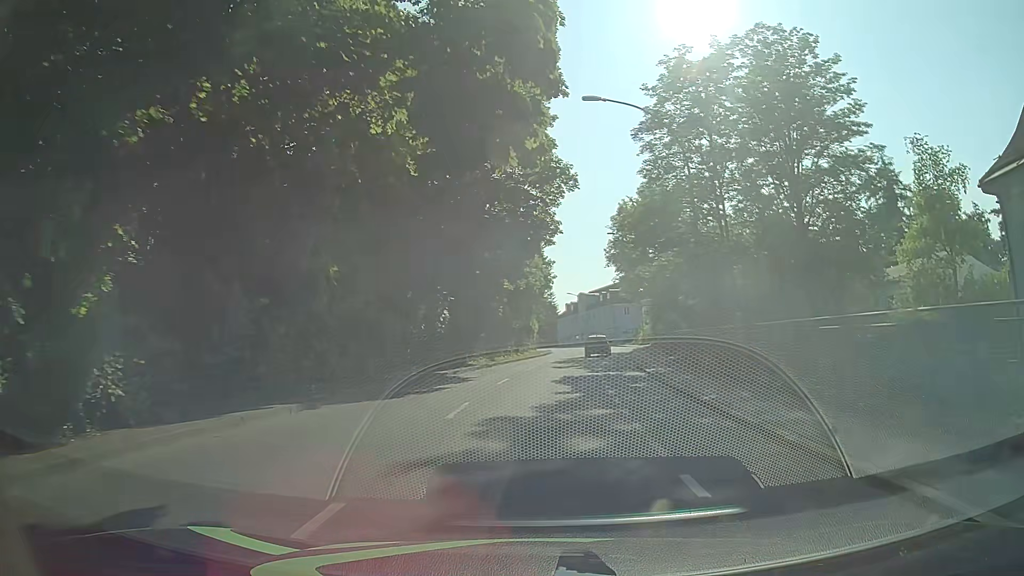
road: tertiary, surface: asphalt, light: Day
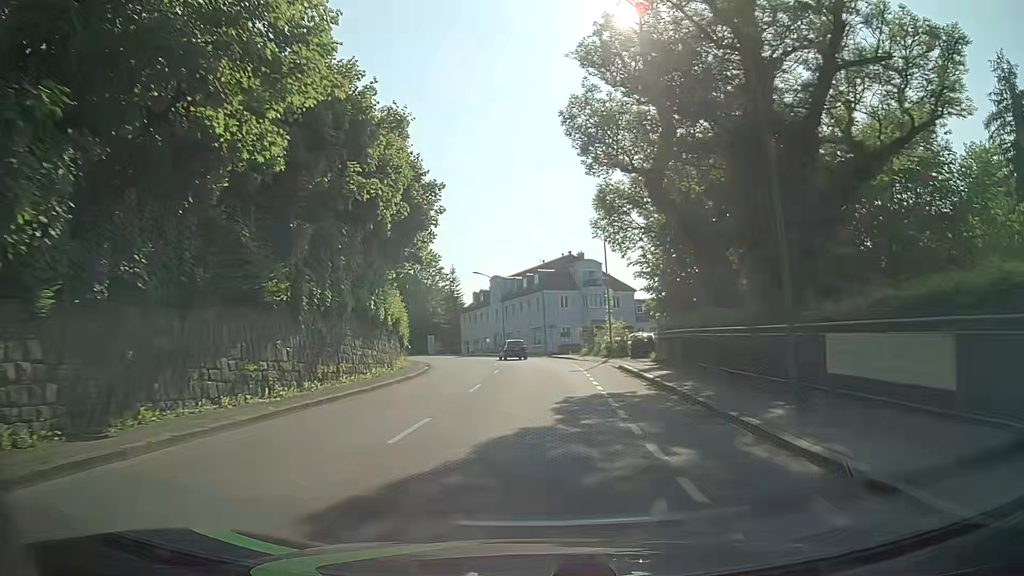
(+2.5, +38.3) m; +8°
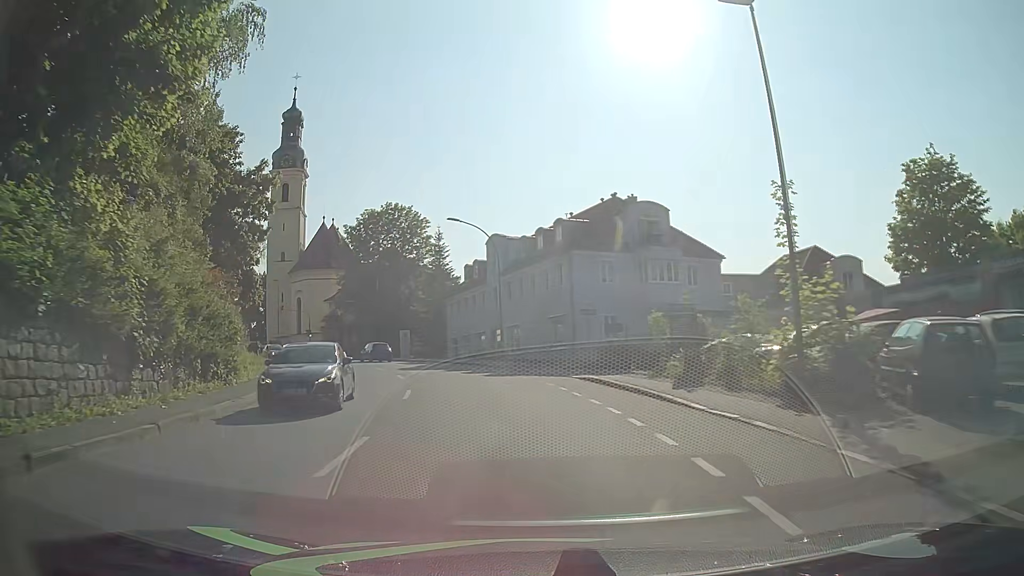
(+0.4, +31.0) m; -2°
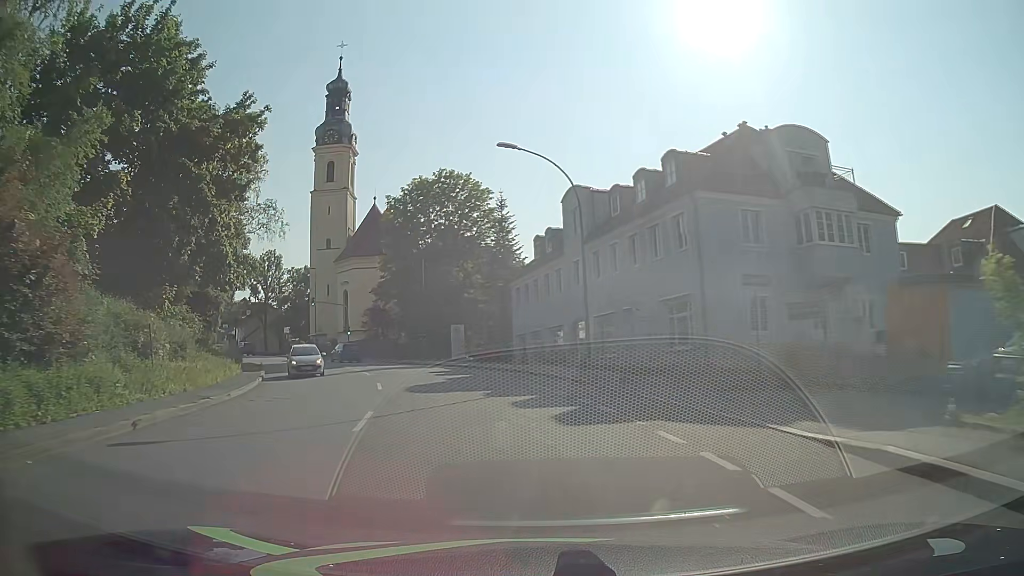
(-0.8, +15.5) m; -6°
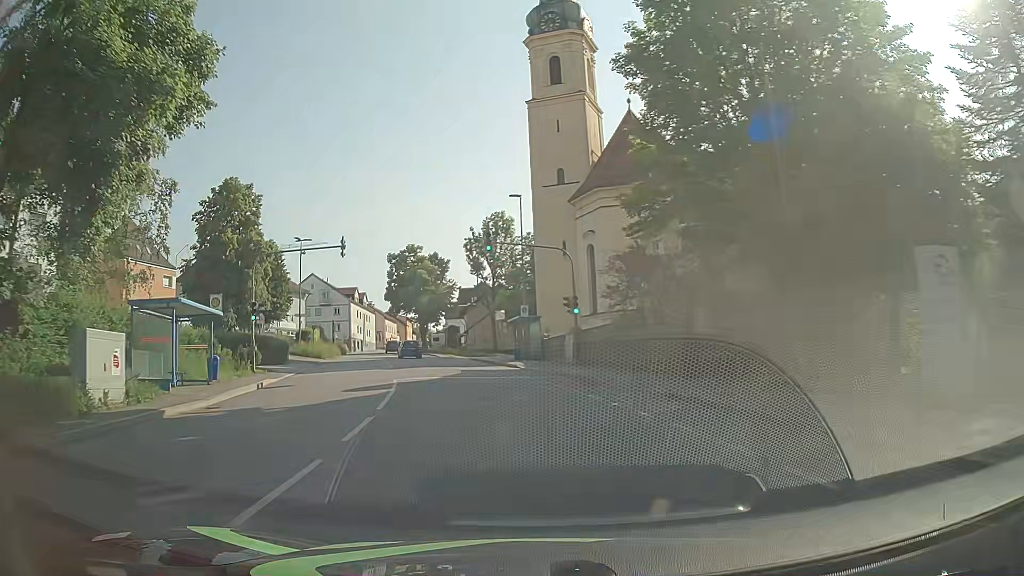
(-7.9, +37.6) m; -24°
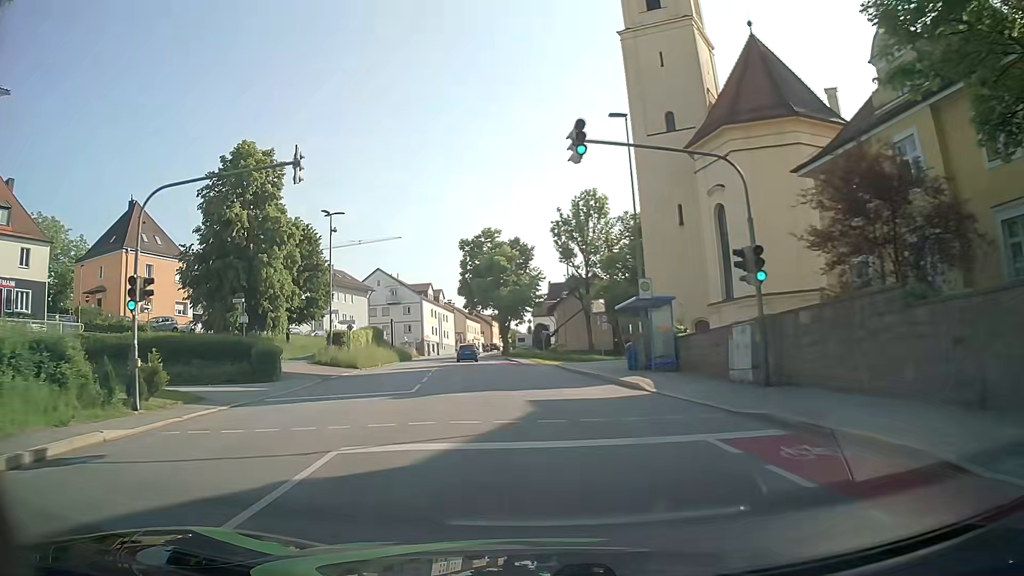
(-1.0, +15.5) m; -7°
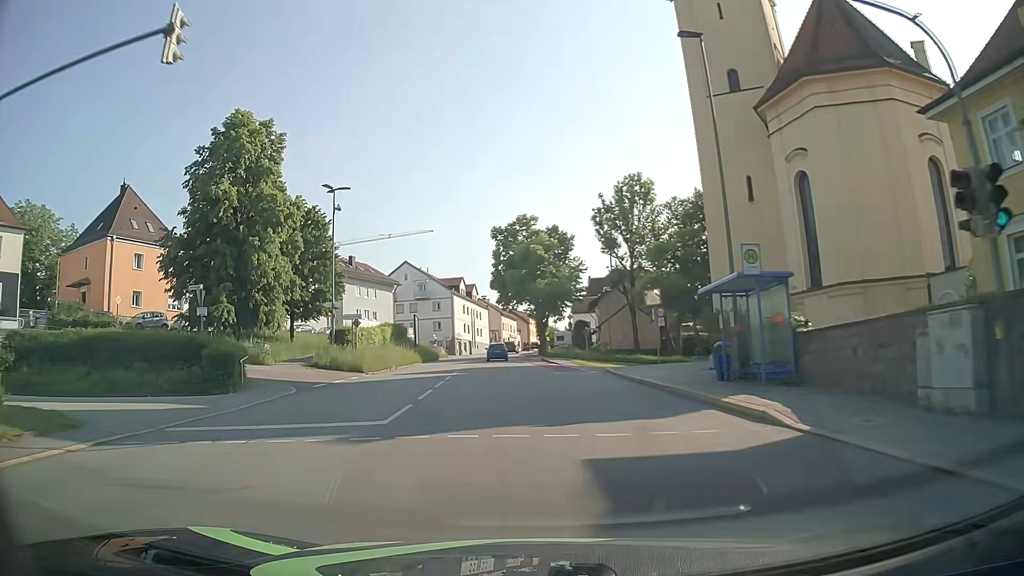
(-0.3, +7.7) m; -4°
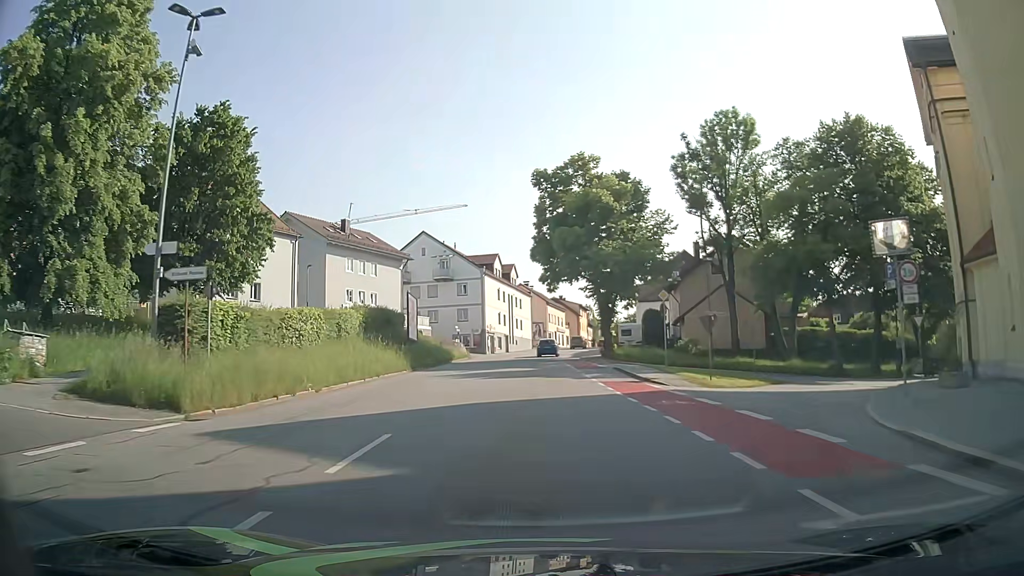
(-1.0, +23.2) m; -4°
(0, +10) (0, +20) (0, +30) (0, +40) (0, +50) (+1, +60) (+2, +70) (+4, +80) (+5, +90) (+7, +100) m
